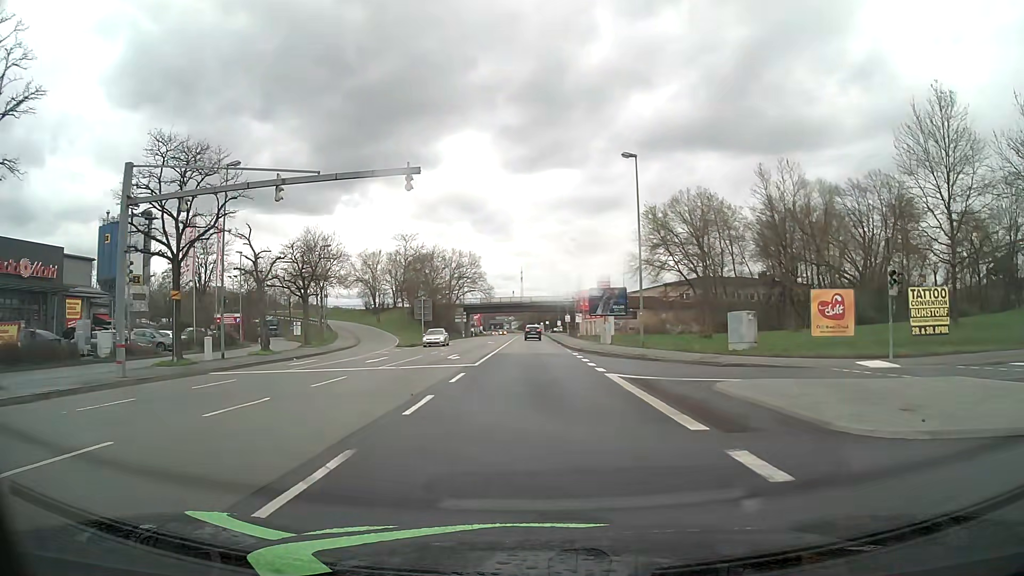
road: primary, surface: asphalt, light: Day
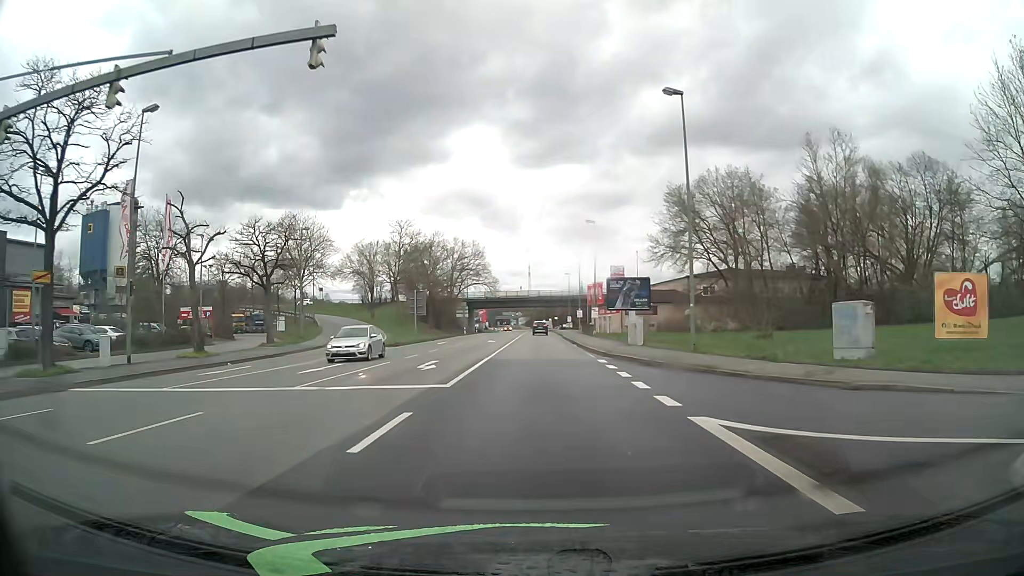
(-0.1, +9.9) m; -1°
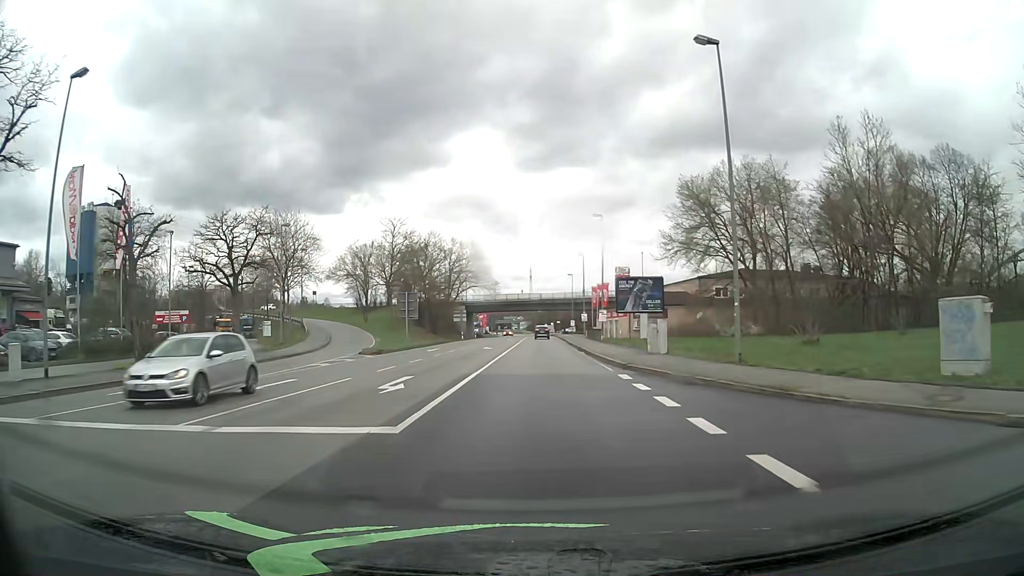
(0.0, +5.6) m; 0°
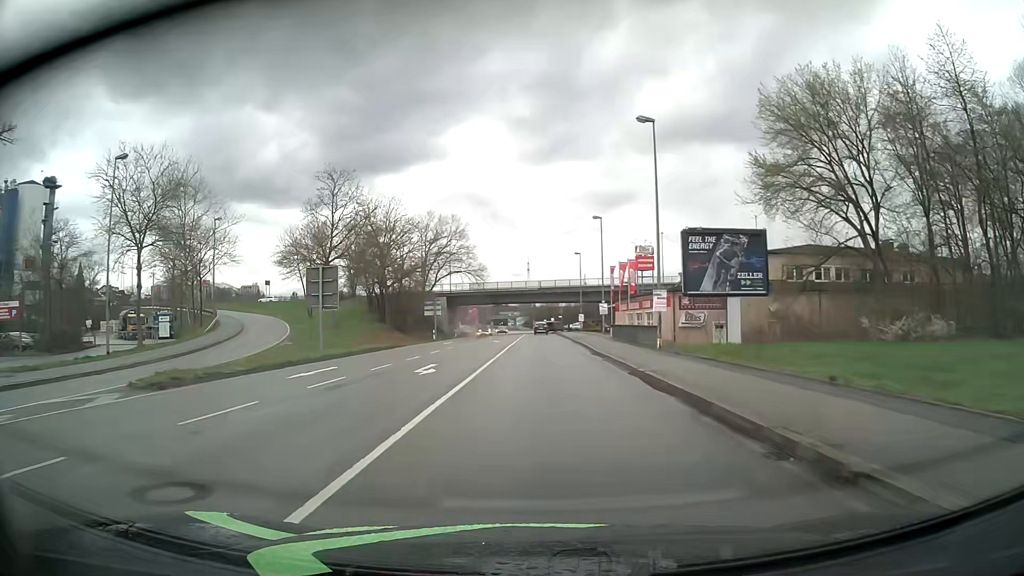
(0.0, +25.4) m; 0°
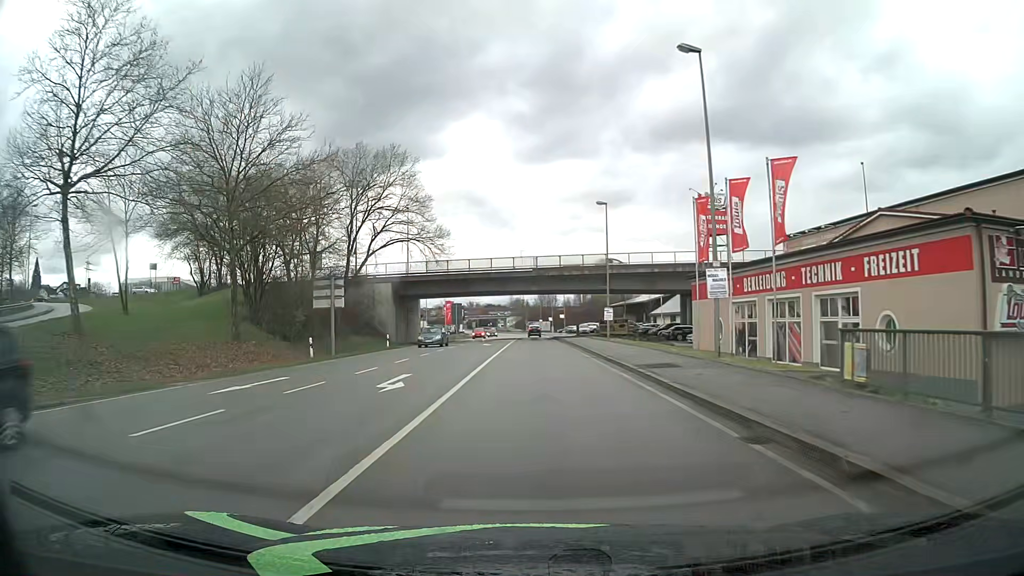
(0.0, +37.6) m; 0°
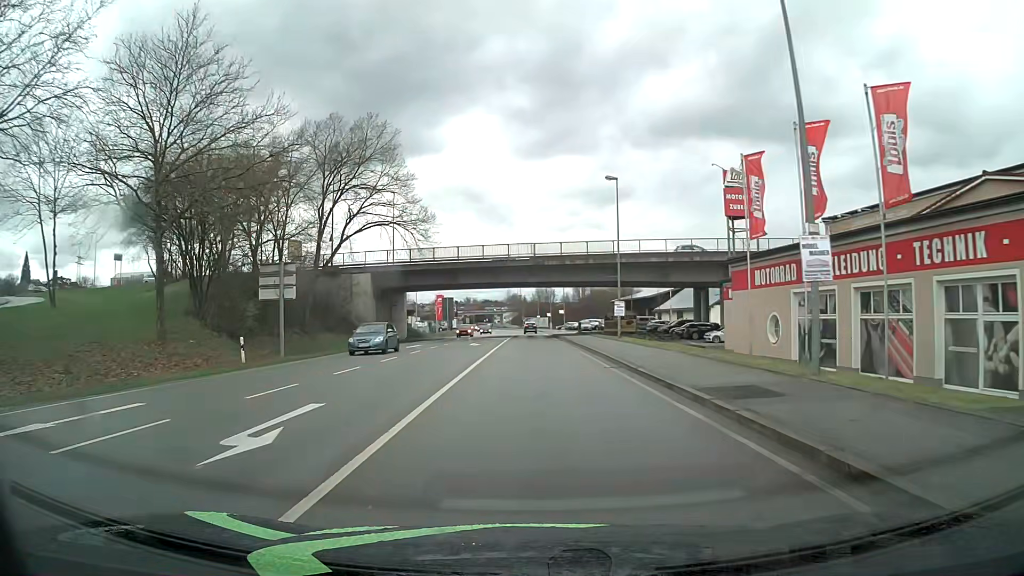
(0.0, +7.8) m; 0°
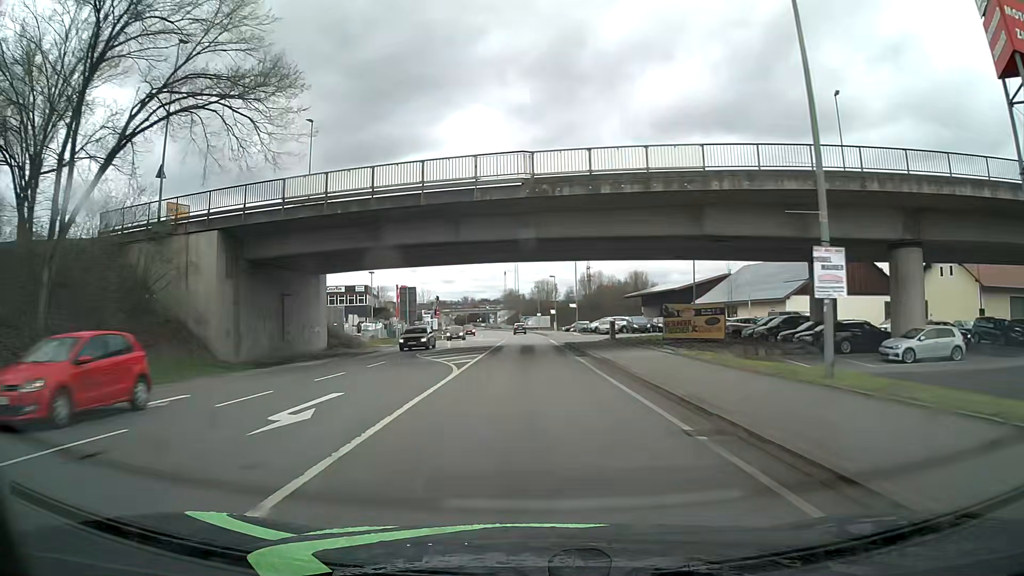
(+0.1, +30.8) m; 0°
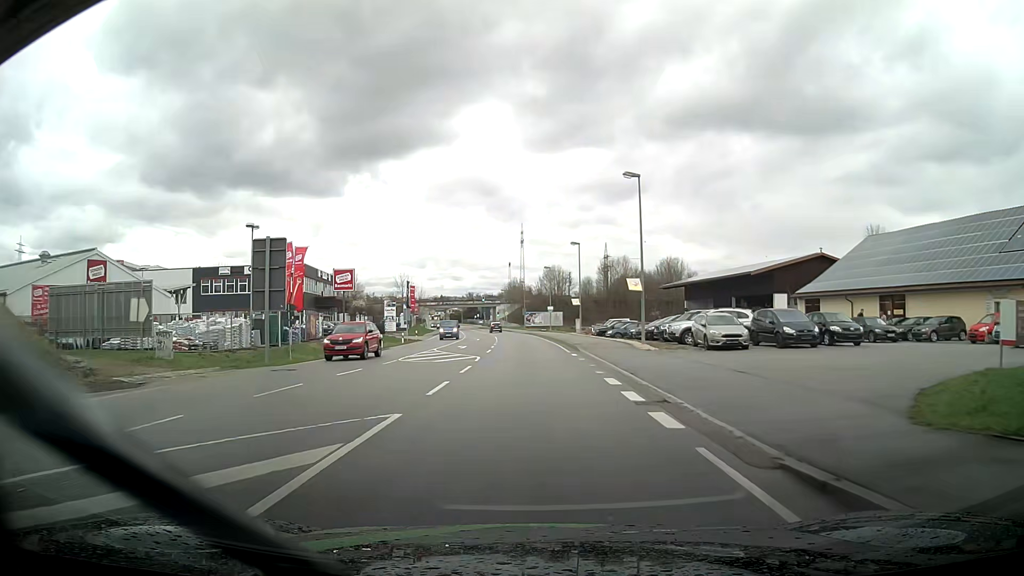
(-0.1, +38.3) m; 0°
(0, +10) (0, +20) (0, +30) (-1, +40) (-1, +50) (-2, +60) (-3, +70) (-4, +80) (-5, +90) (-6, +100) m
